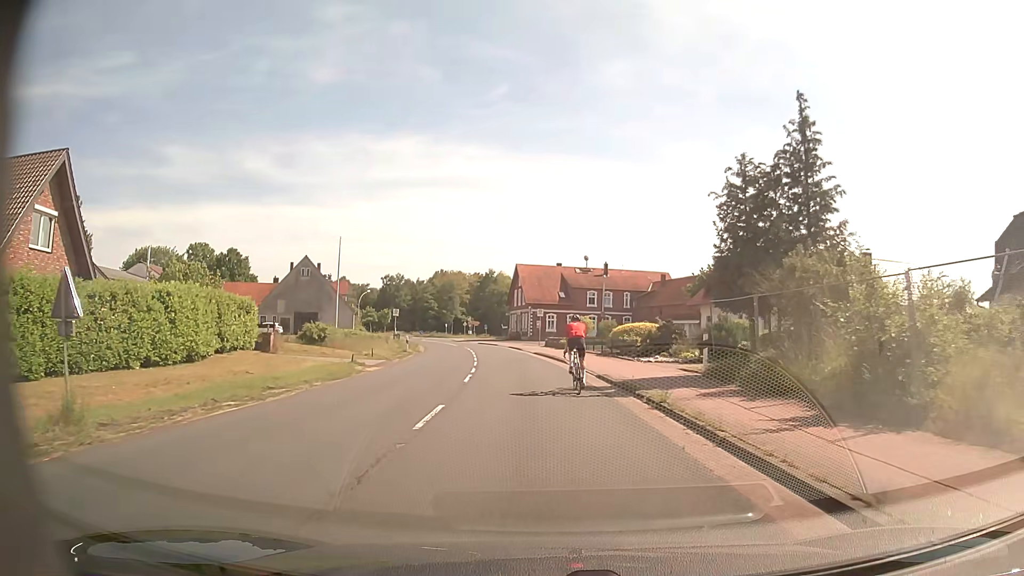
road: secondary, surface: asphalt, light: Day
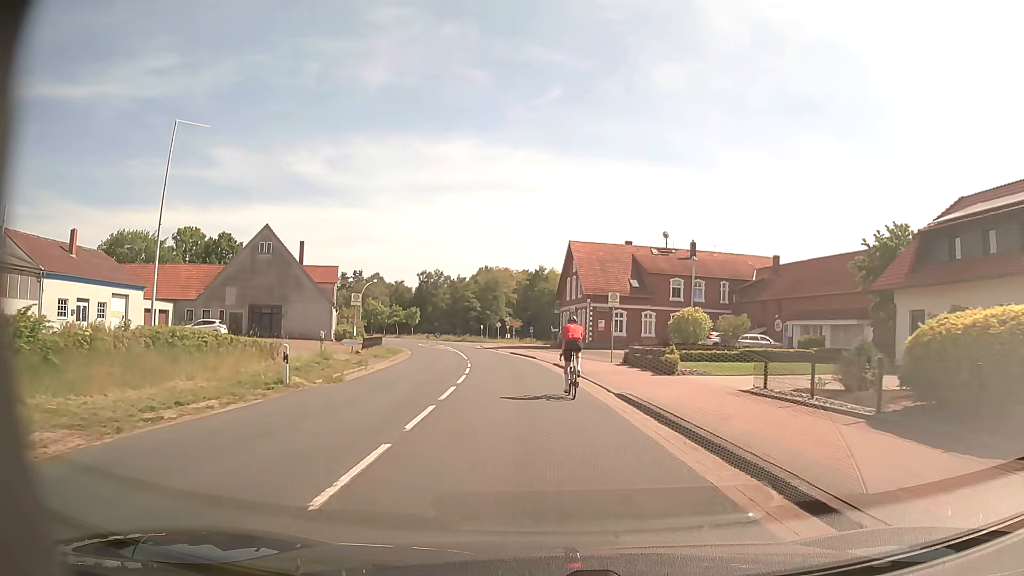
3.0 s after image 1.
(-0.9, +27.0) m; -4°
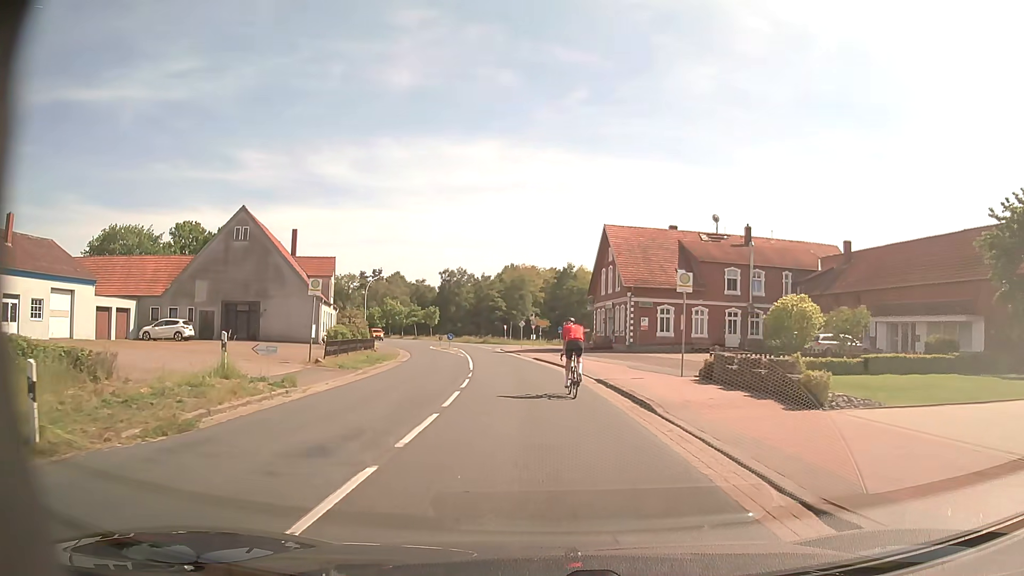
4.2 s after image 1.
(-0.2, +10.4) m; -2°
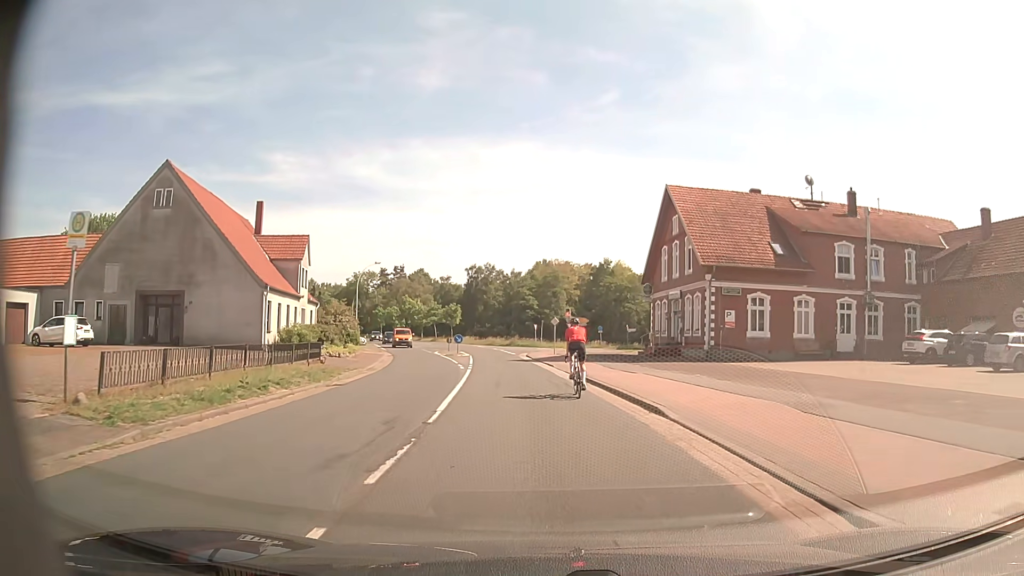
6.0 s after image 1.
(-0.4, +15.8) m; -3°
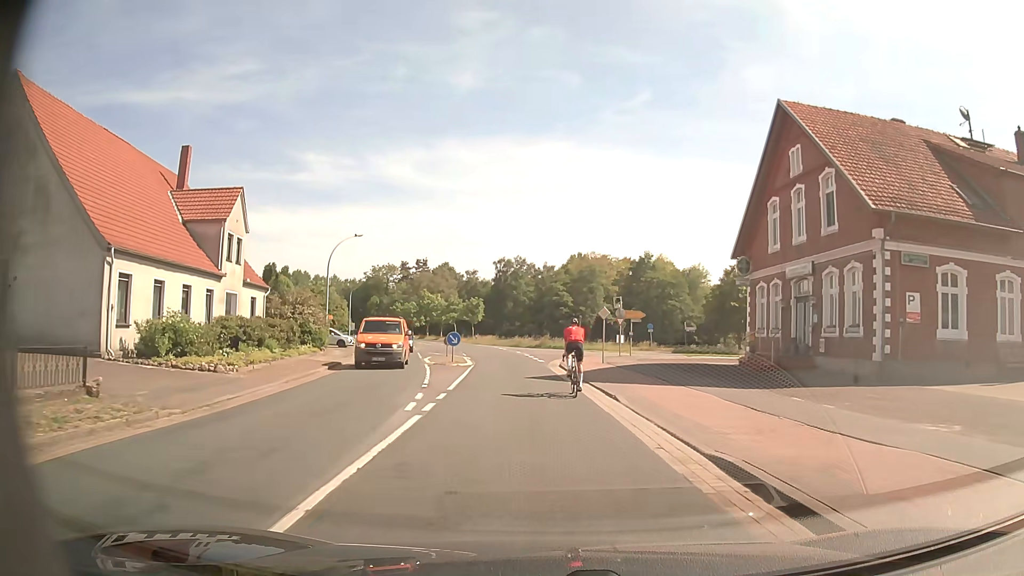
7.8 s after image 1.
(-0.3, +16.4) m; -3°
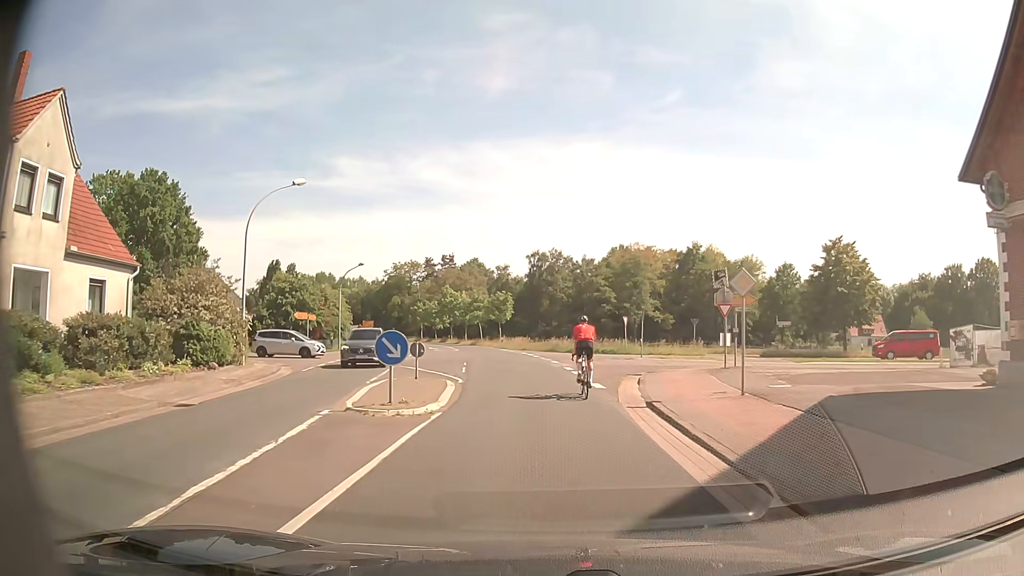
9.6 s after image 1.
(-0.5, +17.3) m; -3°
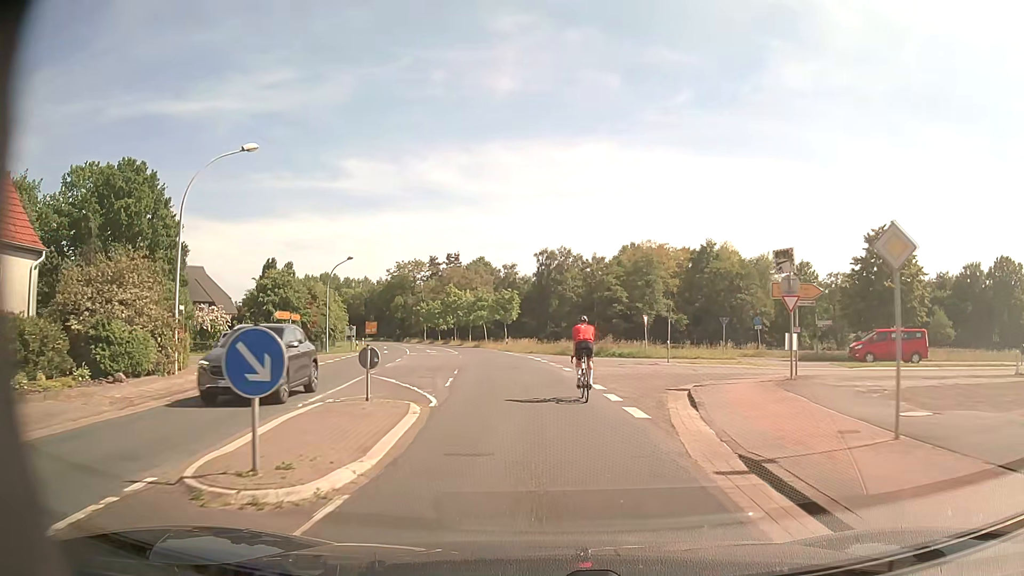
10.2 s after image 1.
(0.0, +6.1) m; -1°
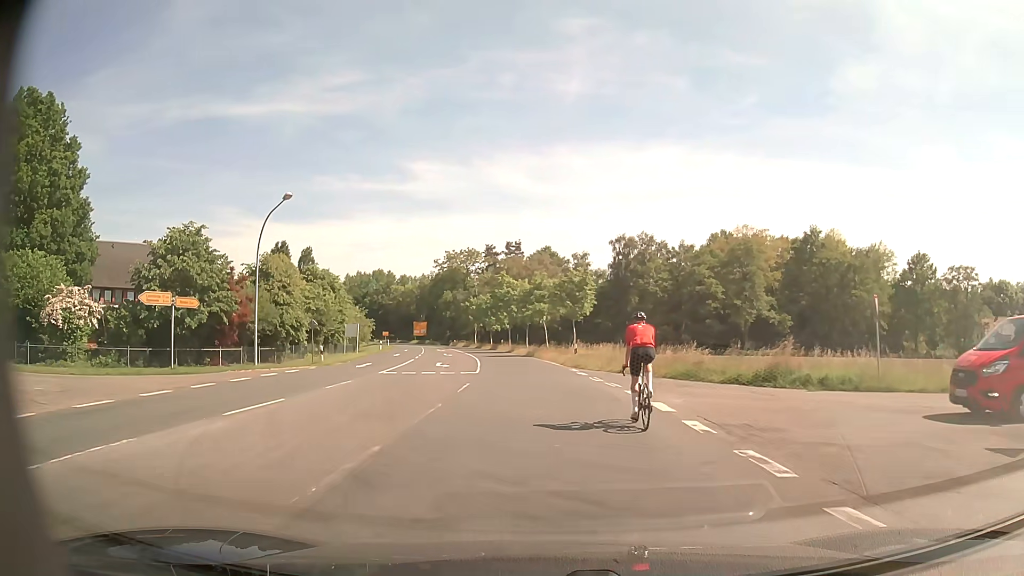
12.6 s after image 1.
(-1.0, +25.6) m; -6°
